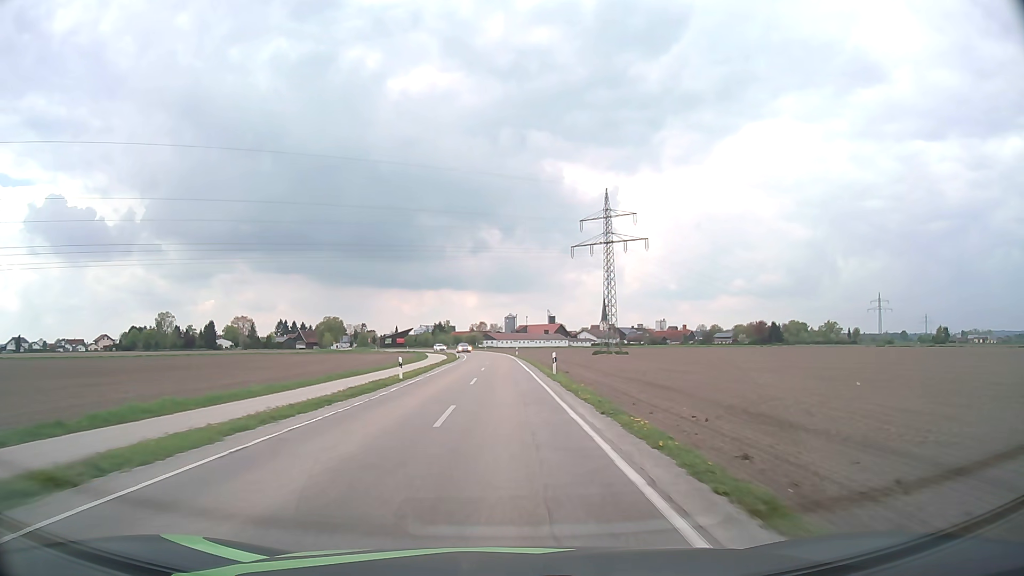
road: tertiary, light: Day
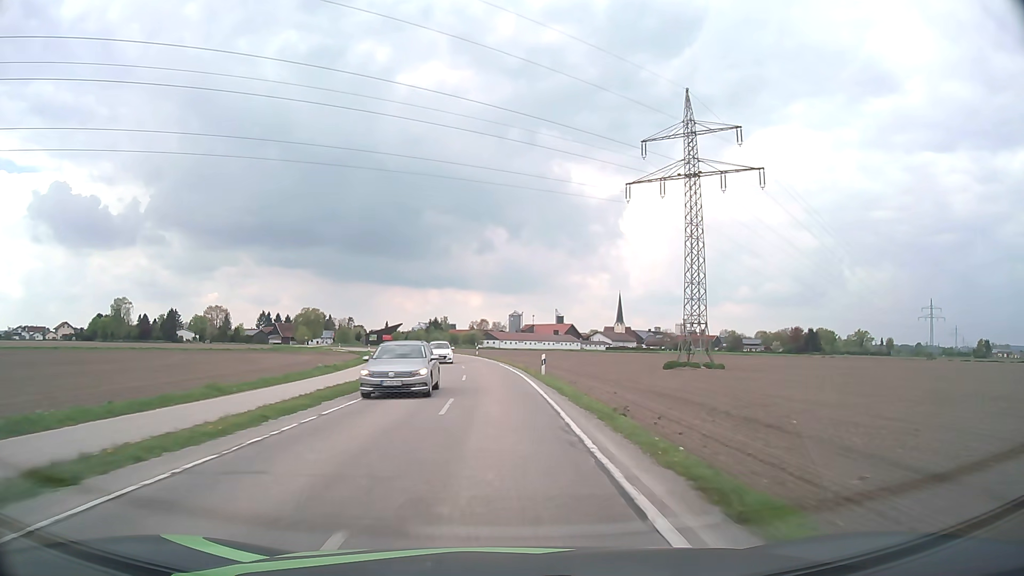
(-0.2, +46.3) m; 0°
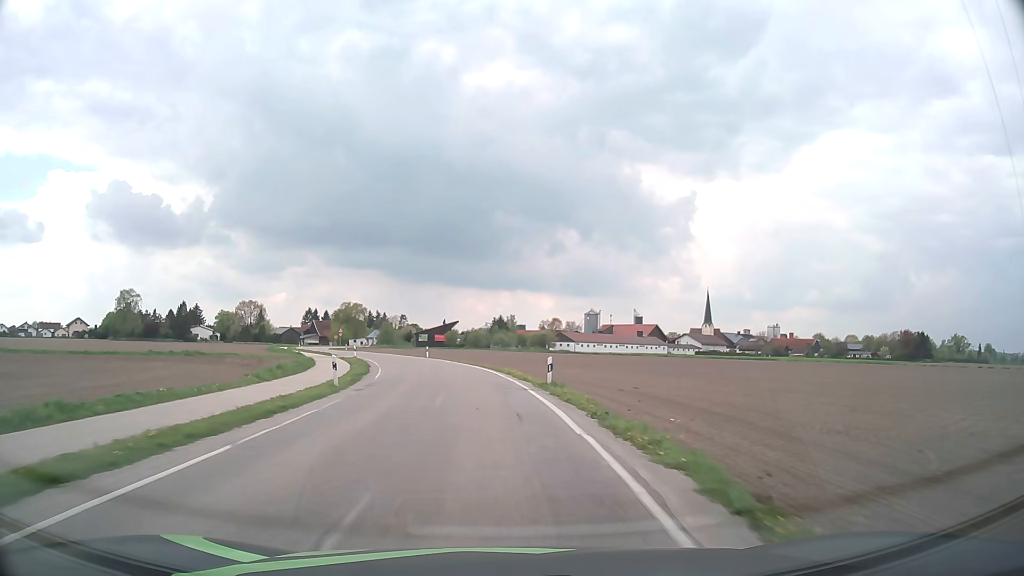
(-1.8, +46.8) m; -6°
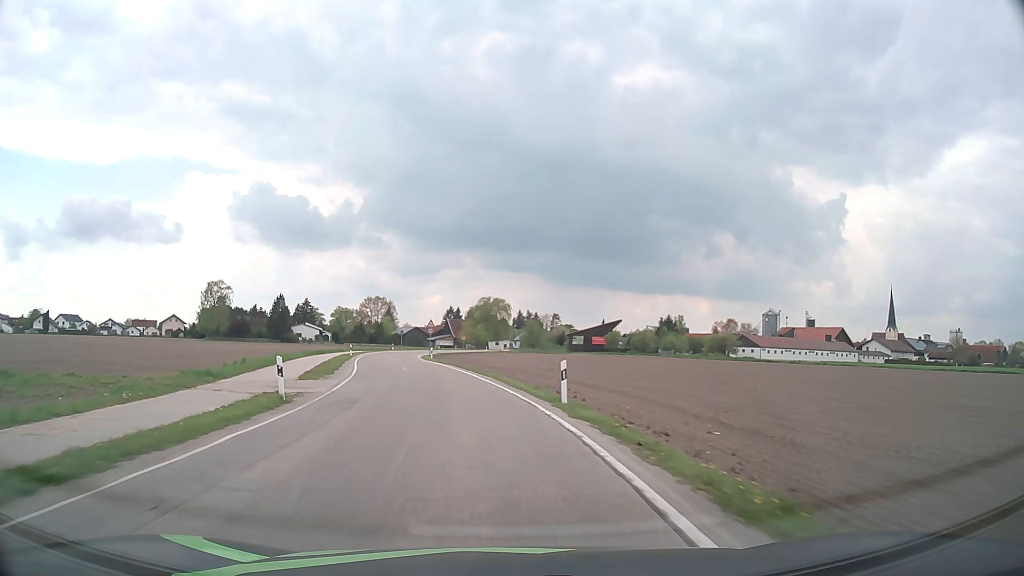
(-4.6, +44.2) m; -13°
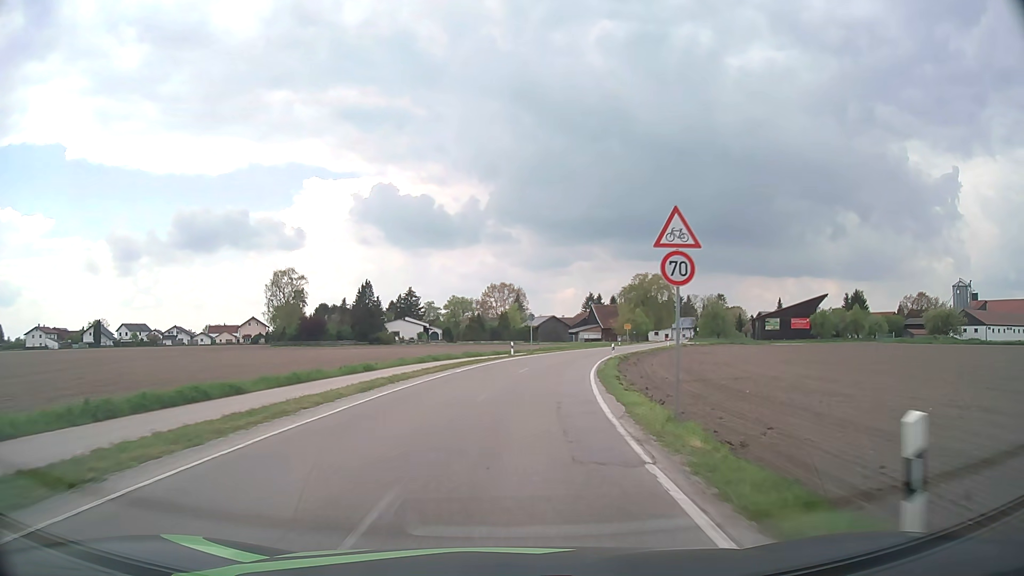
(-8.2, +51.3) m; -12°
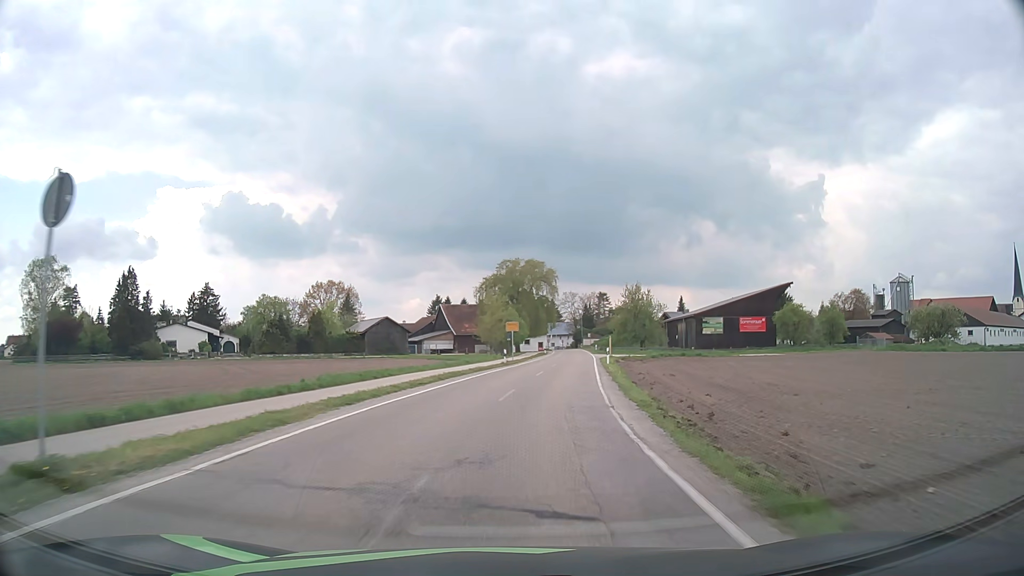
(+4.8, +46.0) m; +13°
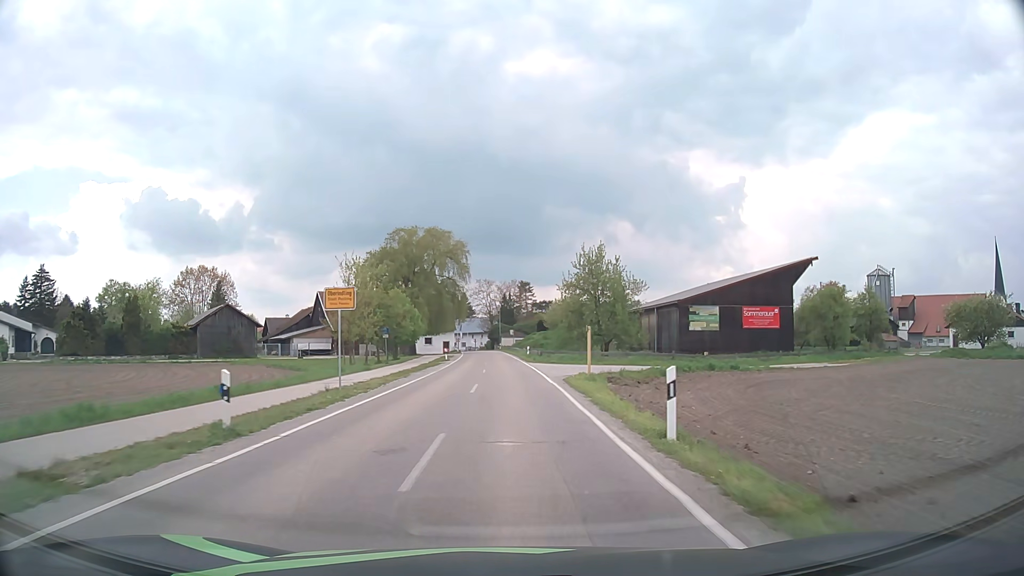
(+2.7, +33.0) m; +7°
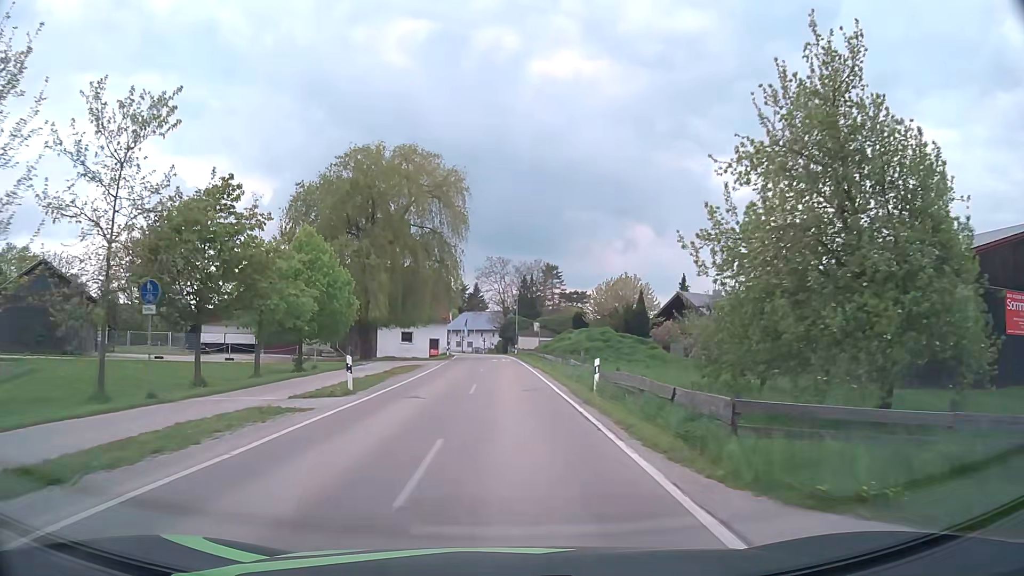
(-0.2, +36.6) m; -1°
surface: asphalt
(0, +10) (0, +20) (0, +30) (0, +40) (-1, +50) (-1, +60) (-2, +70) (-2, +80) (-3, +90) (-5, +100) m
